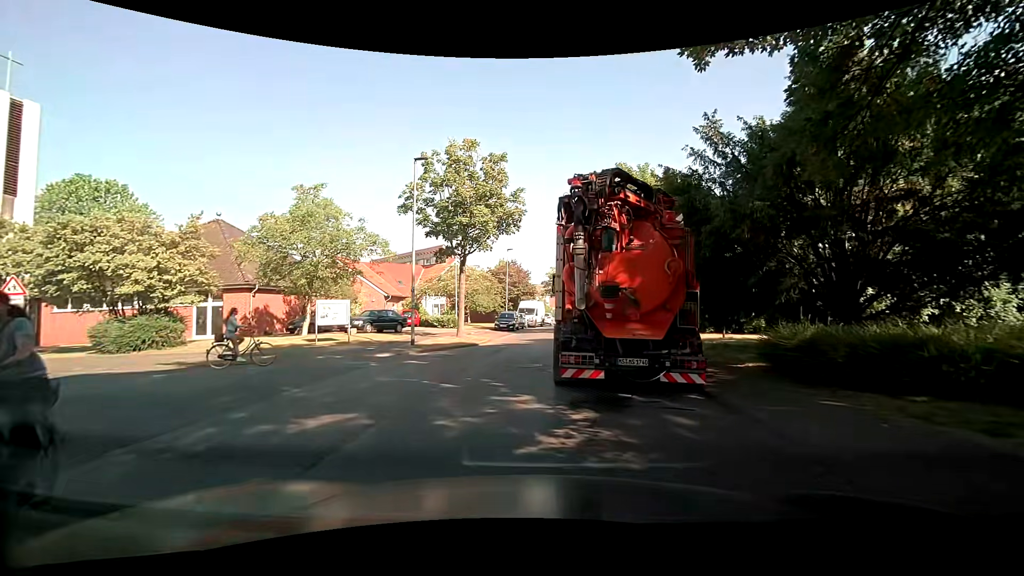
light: Day
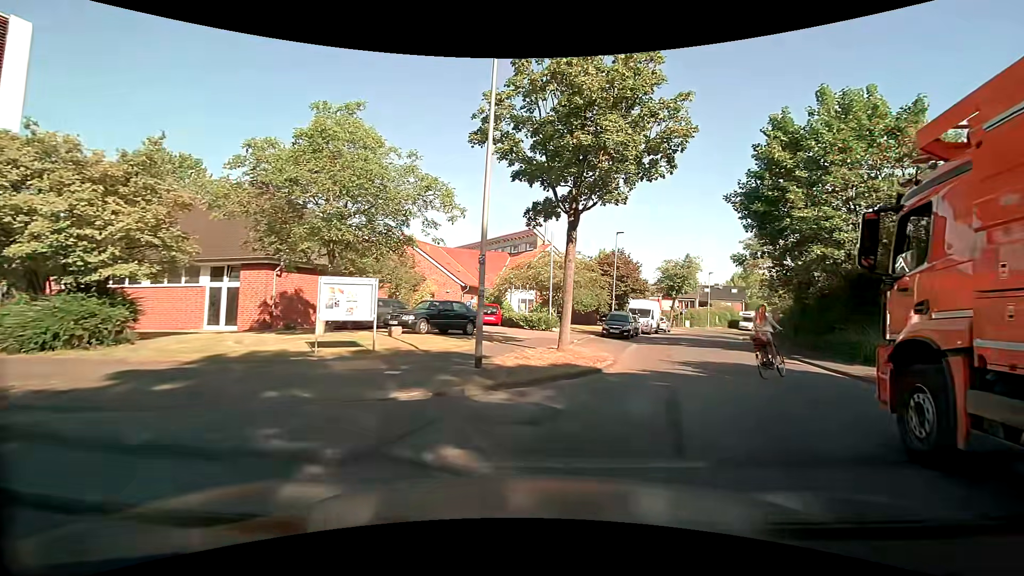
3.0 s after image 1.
(-1.7, +10.5) m; -8°
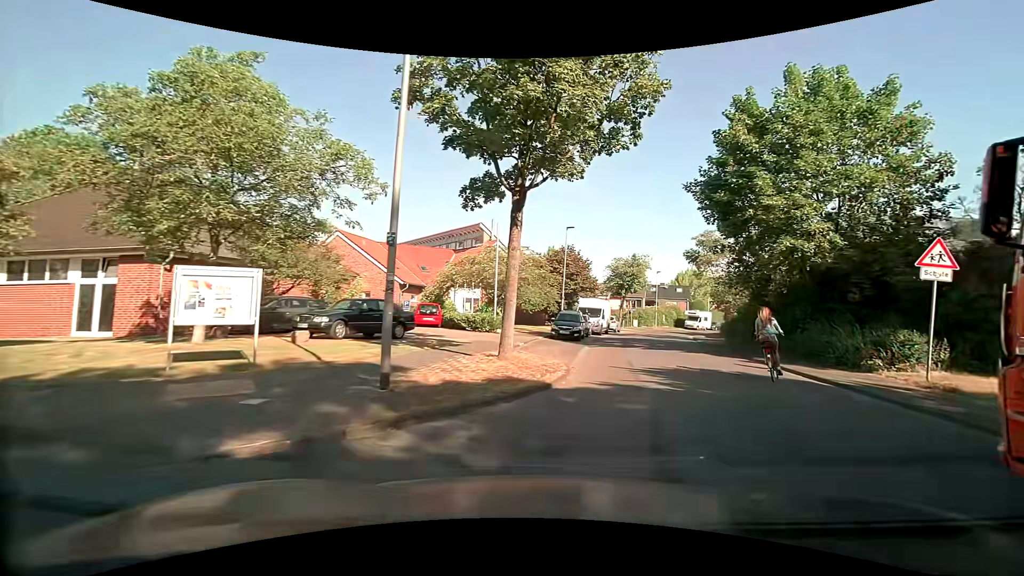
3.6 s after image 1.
(+0.1, +2.8) m; +5°
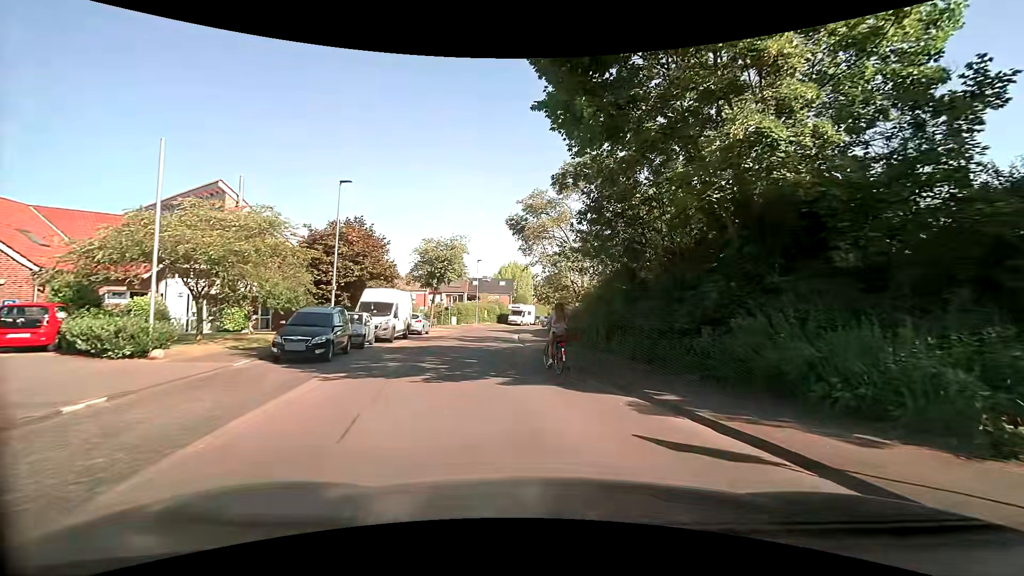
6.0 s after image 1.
(+2.6, +11.6) m; +19°
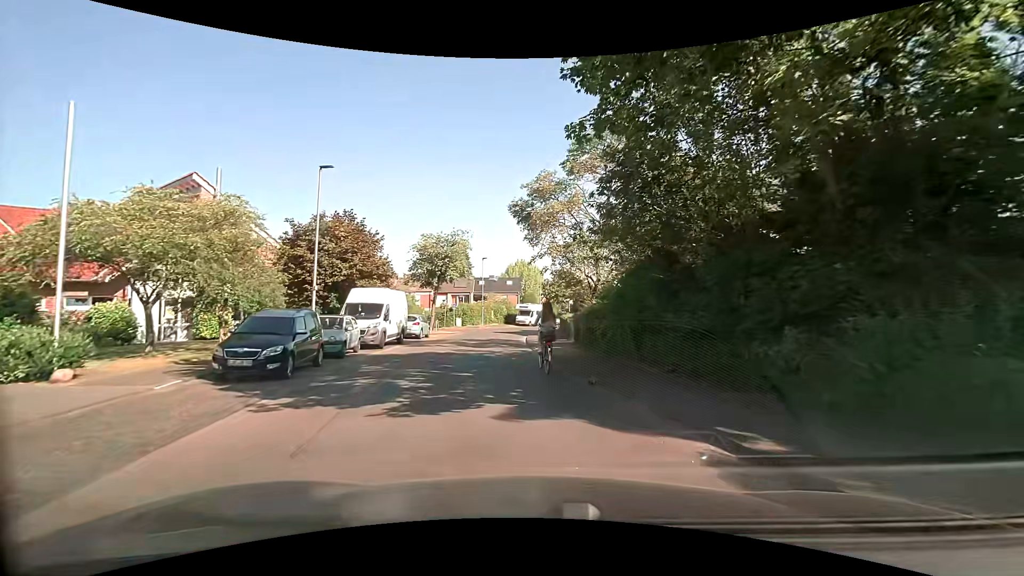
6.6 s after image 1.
(0.0, +3.1) m; -1°
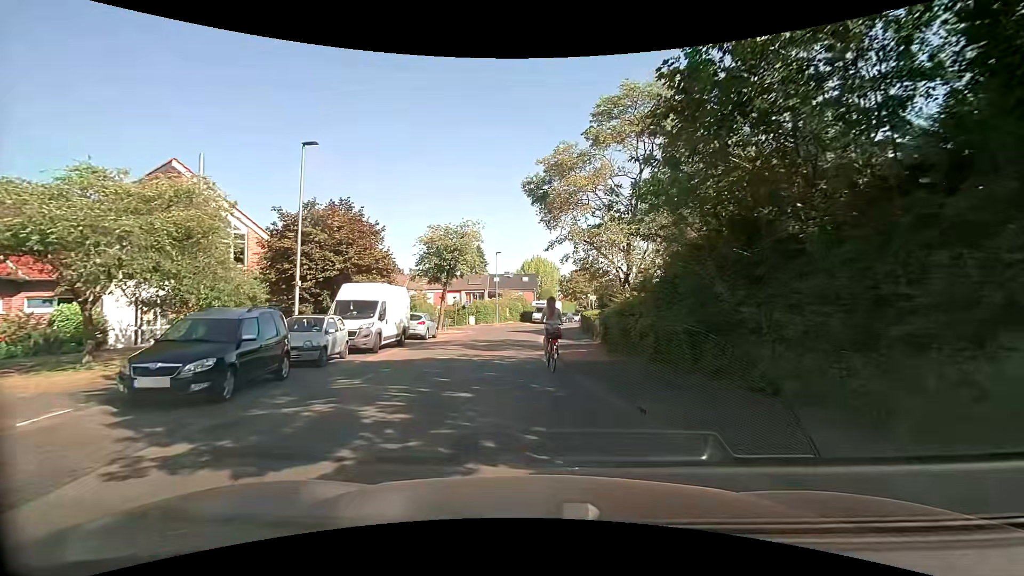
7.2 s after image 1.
(0.0, +3.2) m; -1°
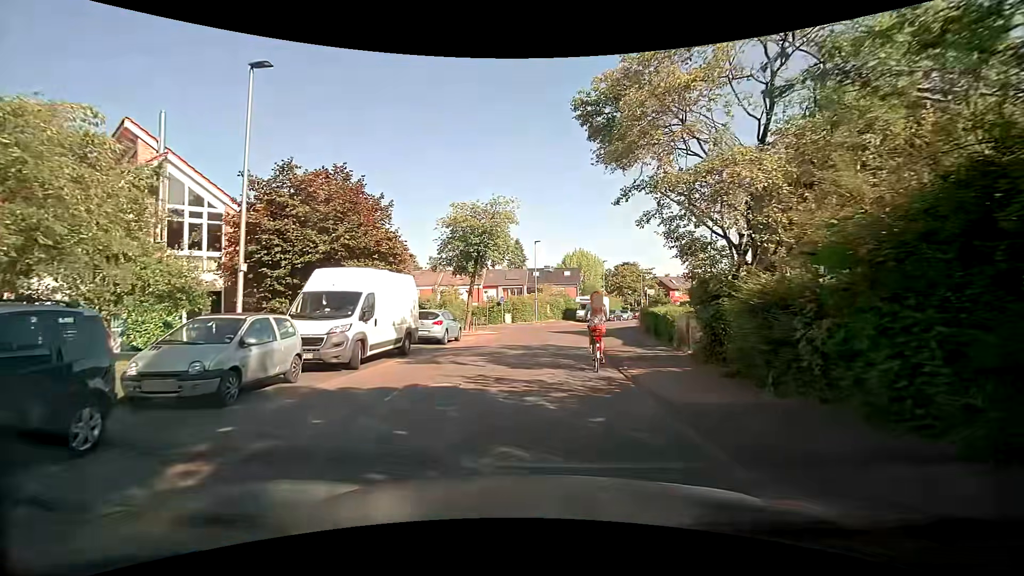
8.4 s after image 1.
(-0.3, +6.4) m; -6°
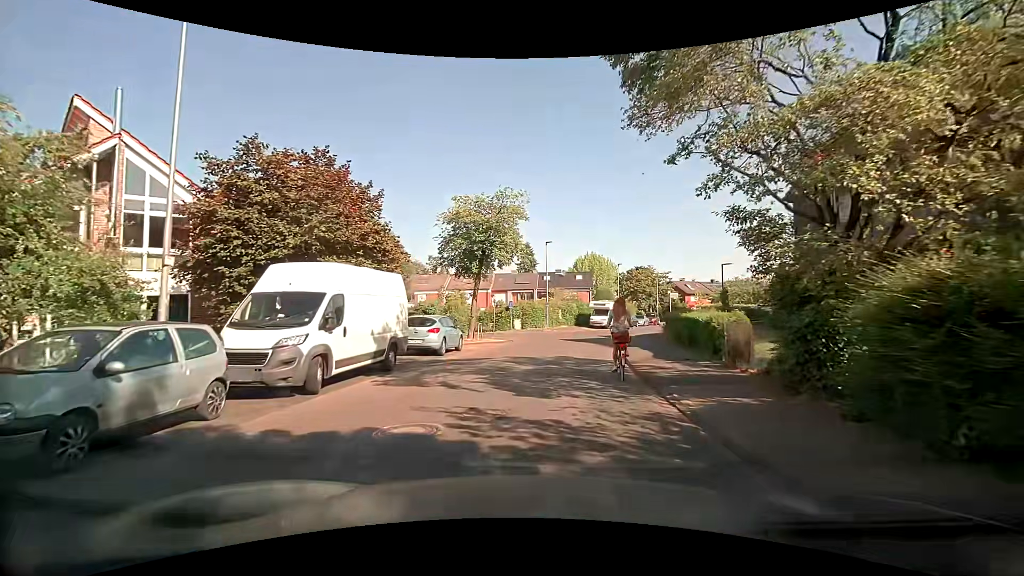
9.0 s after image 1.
(0.0, +3.1) m; 0°
(0, +10) (+1, +20) (+3, +30) (0, +39) (-9, +43) (-18, +45) (-28, +47) (-38, +49) (-48, +50) (-58, +51) m
